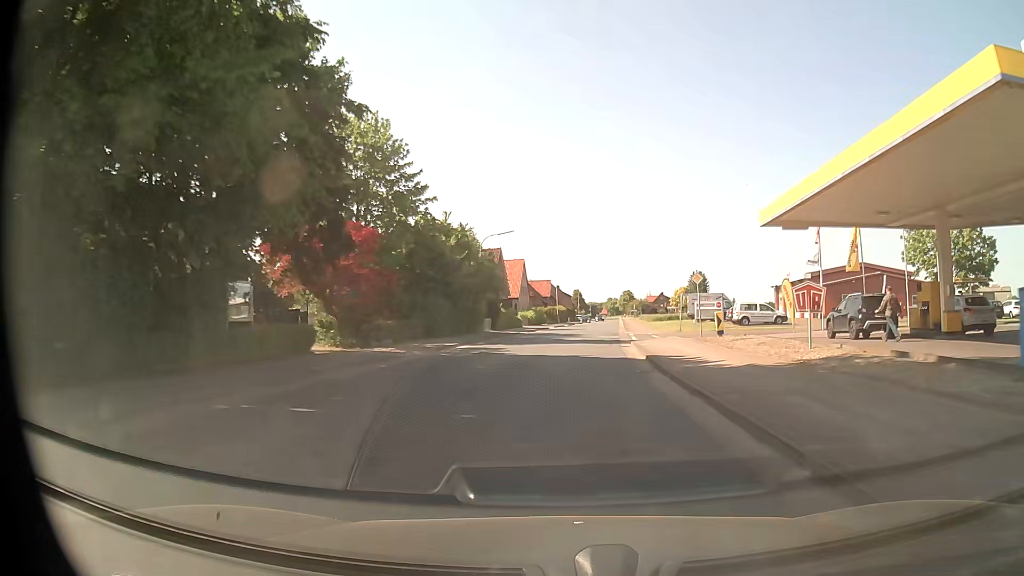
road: secondary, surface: asphalt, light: Day
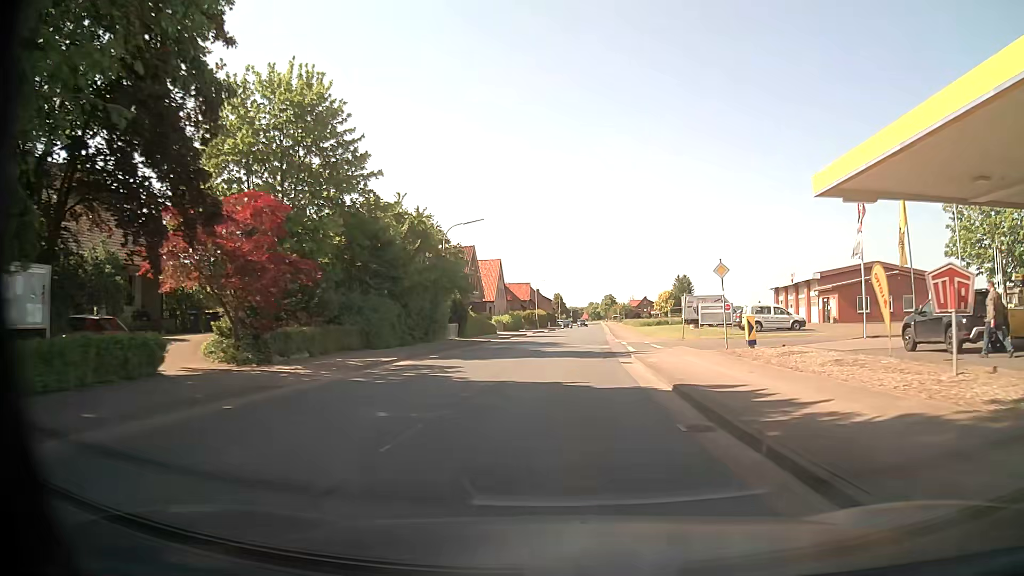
(+0.1, +8.1) m; +2°
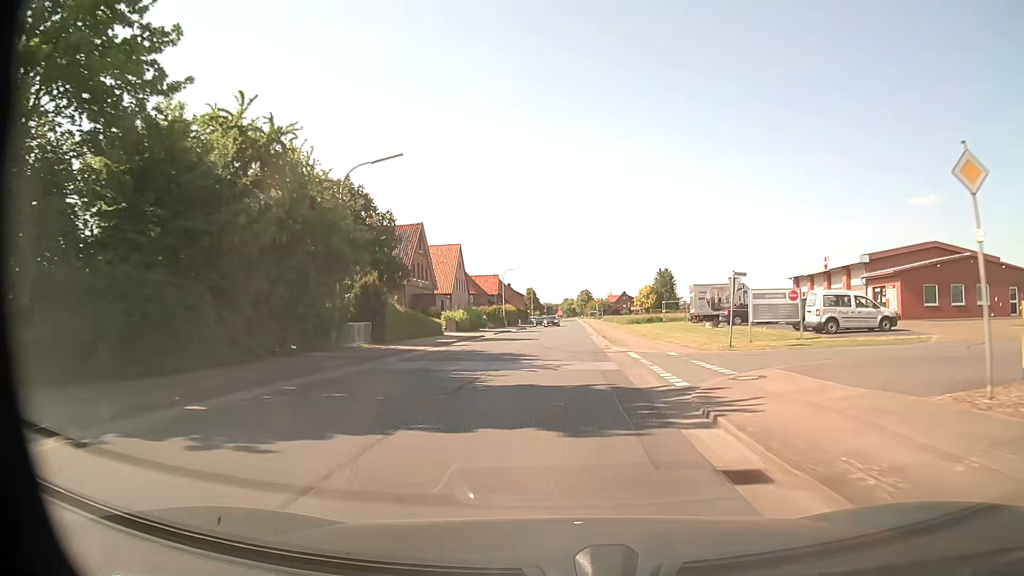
(+0.3, +16.1) m; +2°
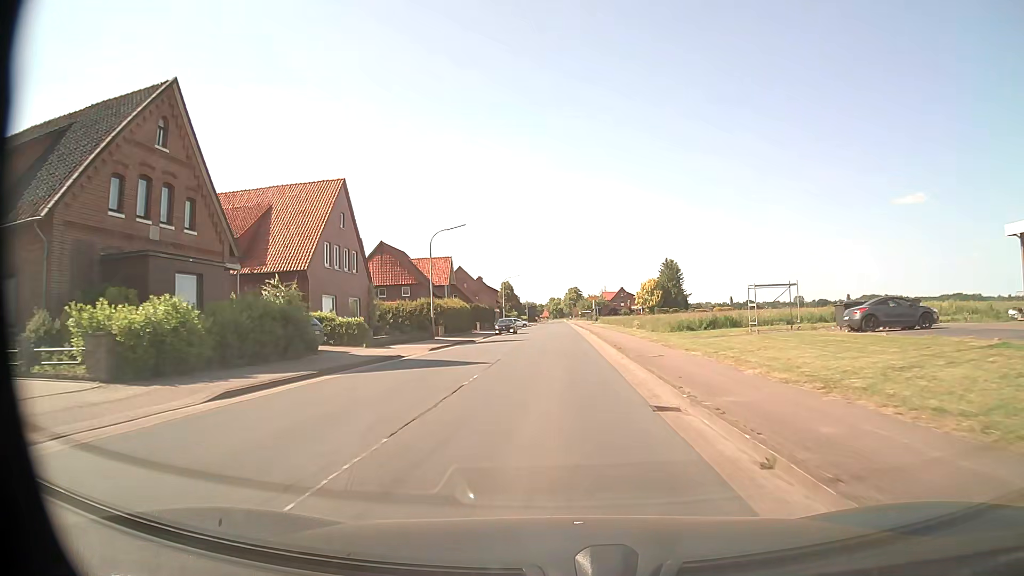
(+0.7, +40.3) m; +1°
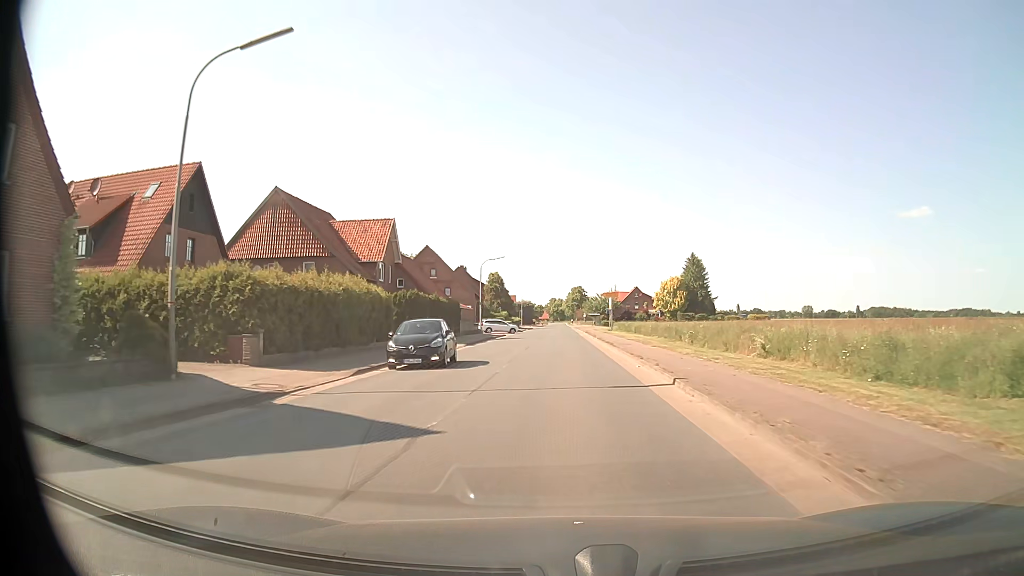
(-0.2, +32.2) m; 0°
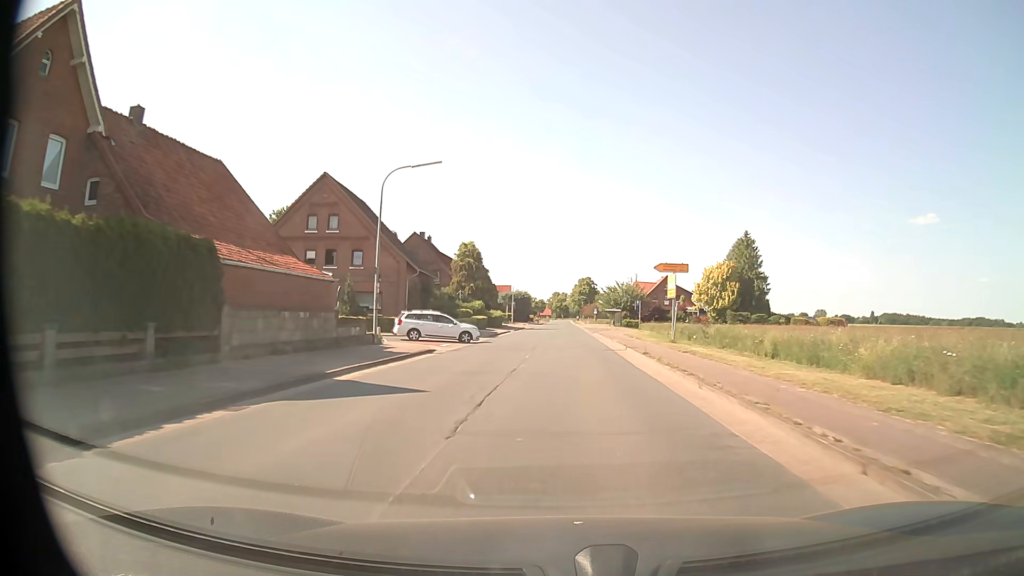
(-0.1, +40.4) m; 0°
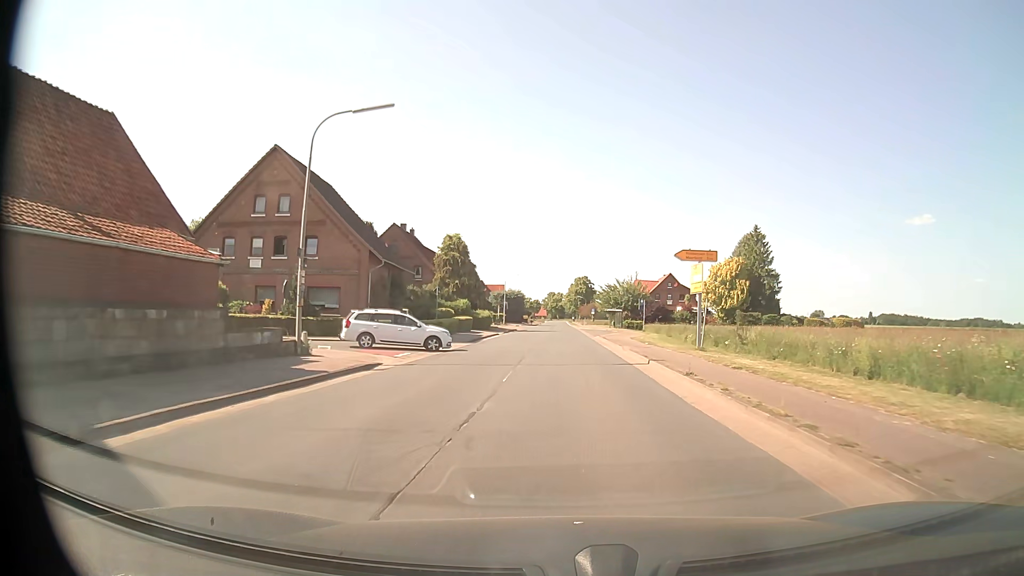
(0.0, +8.1) m; 0°
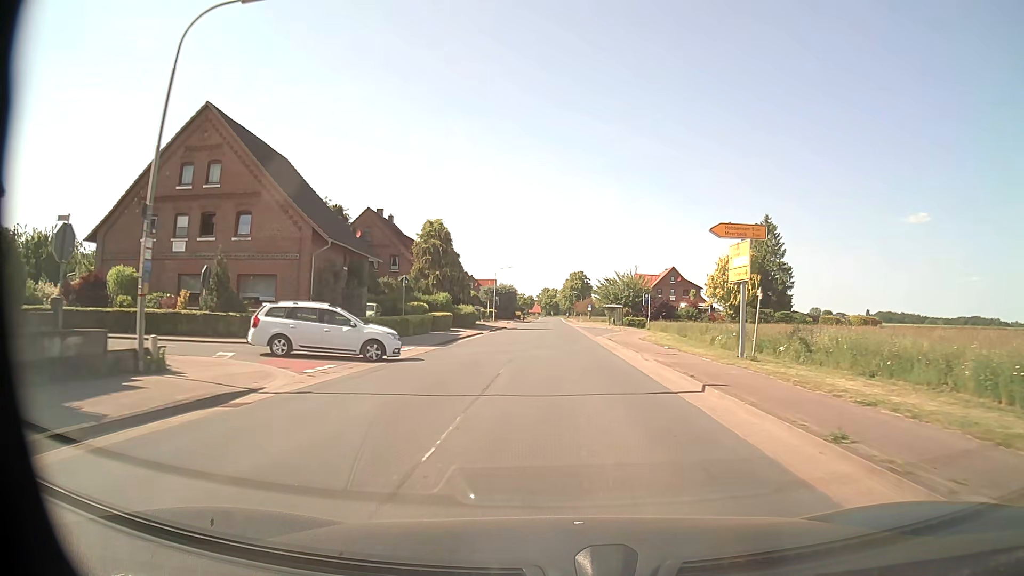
(+0.1, +8.1) m; 0°
(0, +10) (0, +20) (0, +30) (0, +40) (+1, +50) (+1, +60) (+1, +70) (+1, +80) (+1, +90) (+1, +100) m
